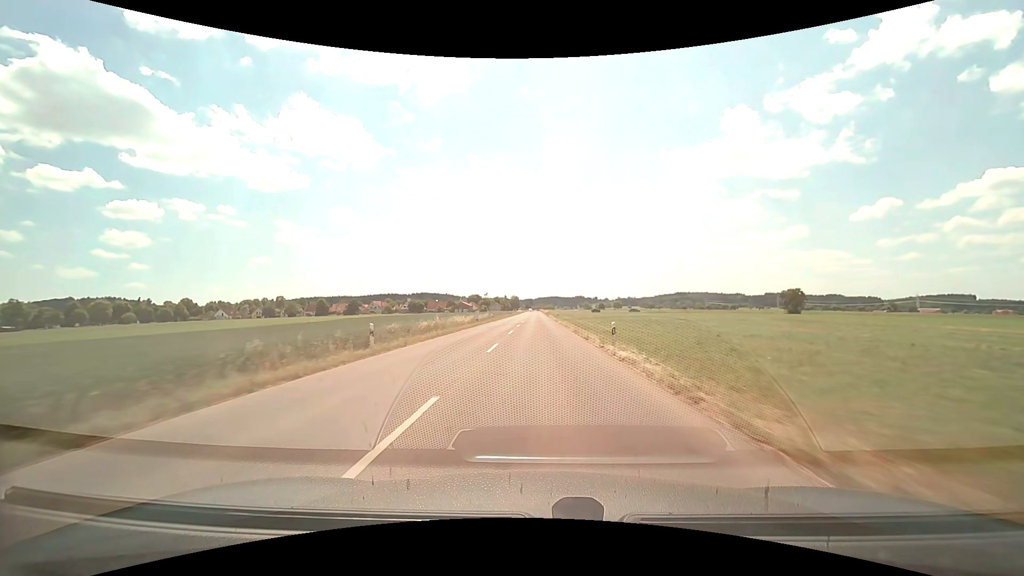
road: tertiary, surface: asphalt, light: Day
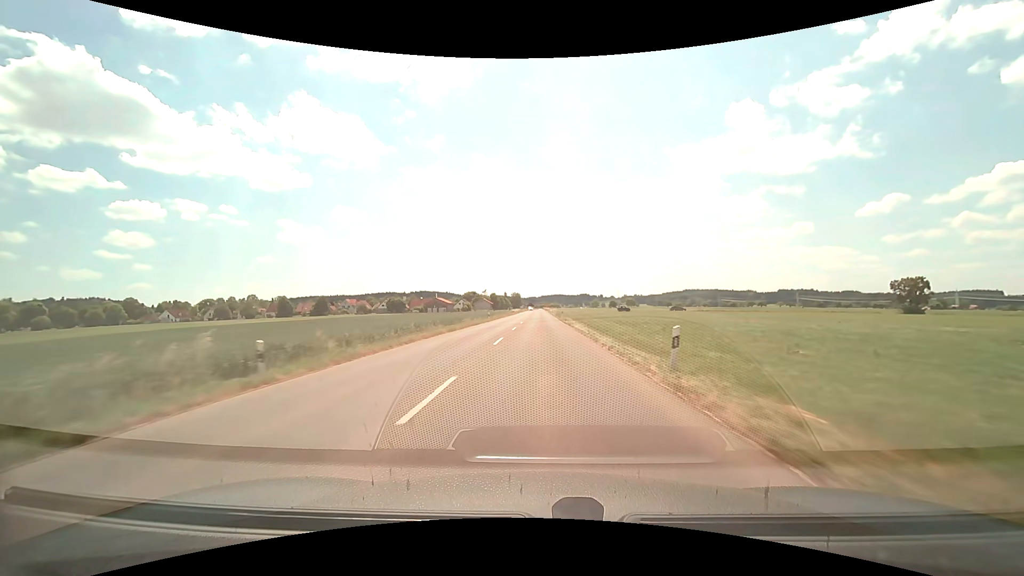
(0.0, +58.1) m; 0°
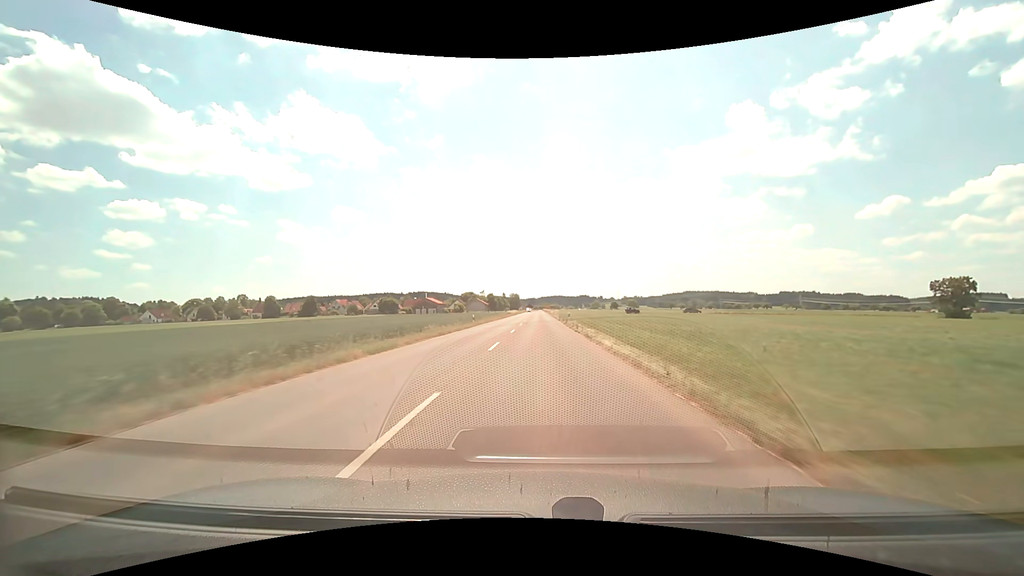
(0.0, +13.9) m; 0°
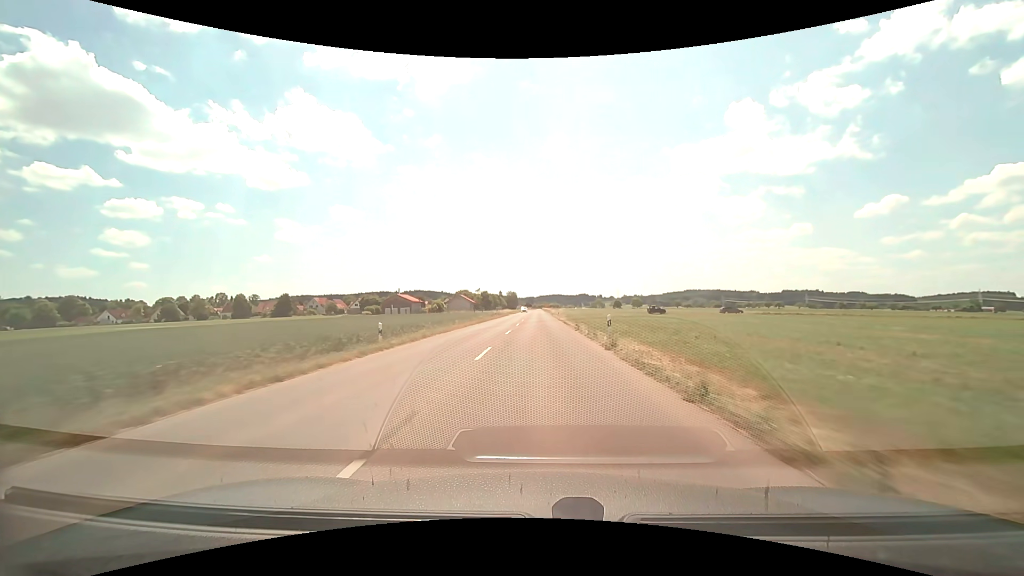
(0.0, +27.2) m; 0°
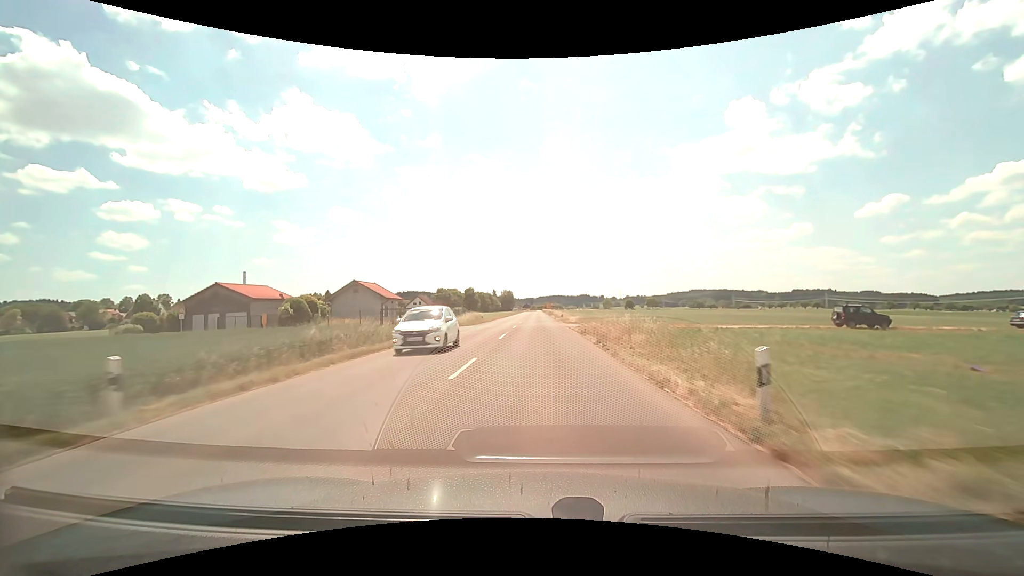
(+0.1, +63.1) m; 0°
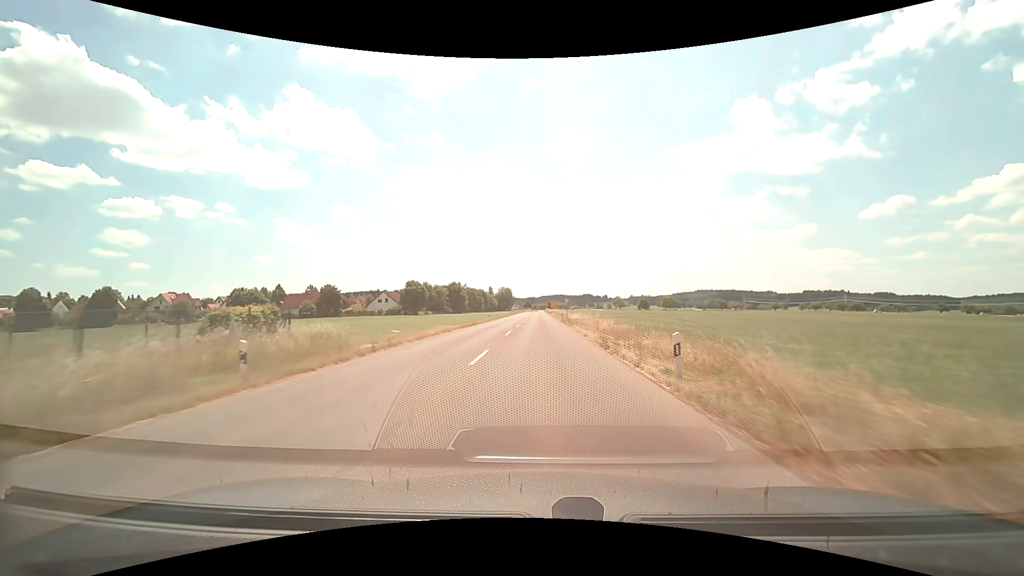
(-0.1, +45.5) m; 0°
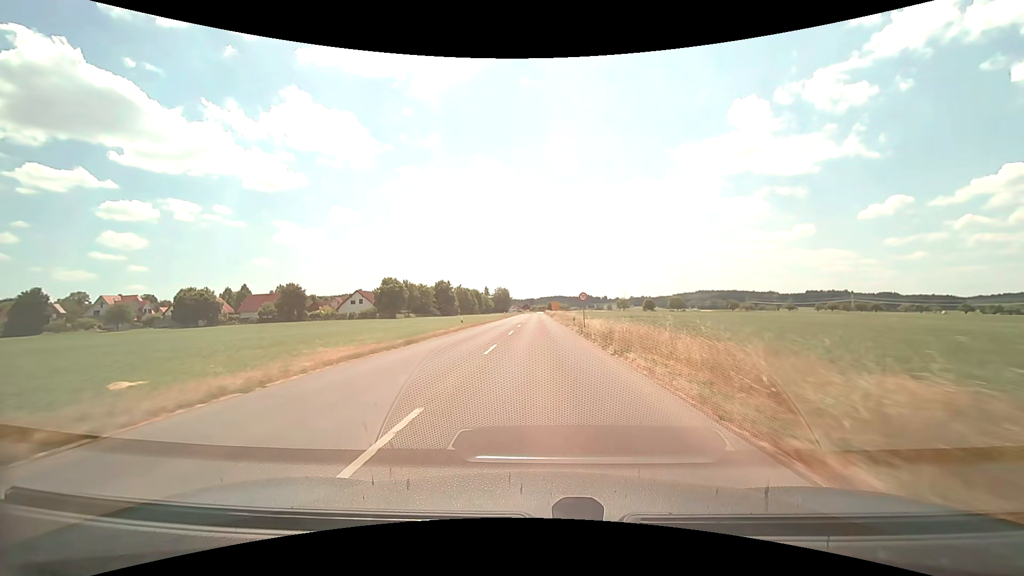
(0.0, +21.2) m; 0°
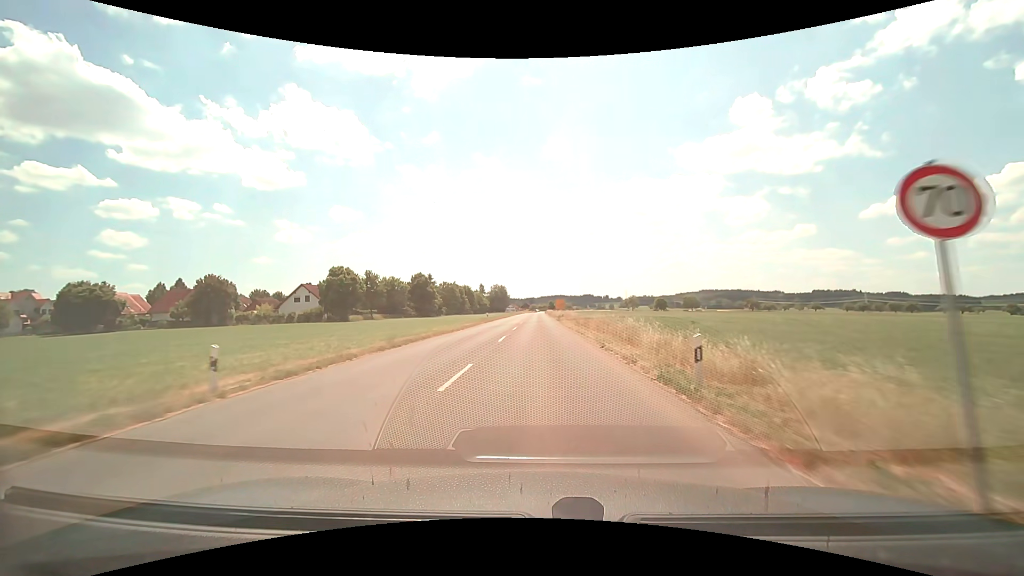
(+0.1, +30.4) m; 0°
(0, +10) (0, +20) (0, +30) (0, +40) (0, +50) (0, +60) (0, +70) (0, +80) (0, +90) (0, +100) m
